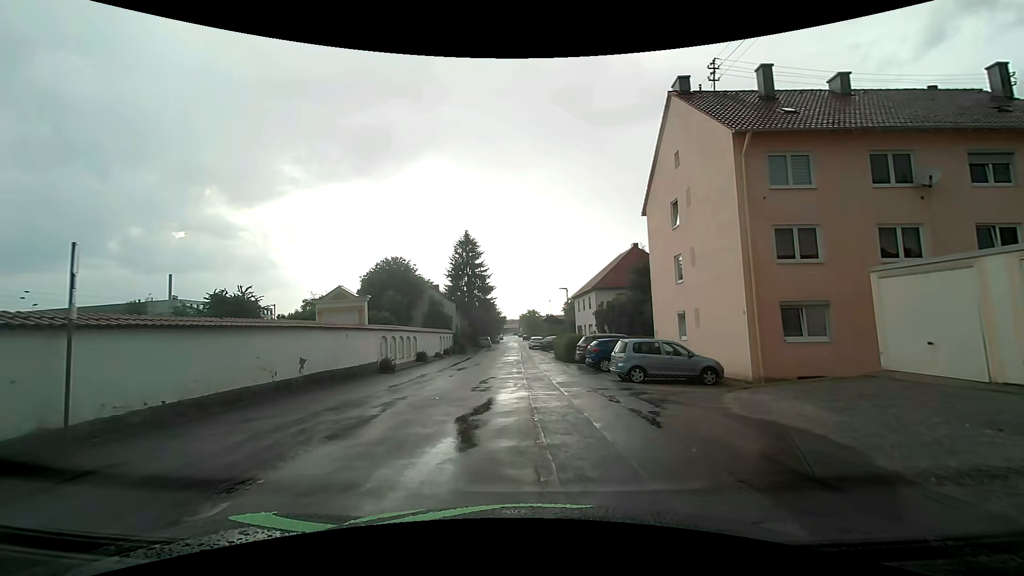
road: residential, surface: asphalt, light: Day
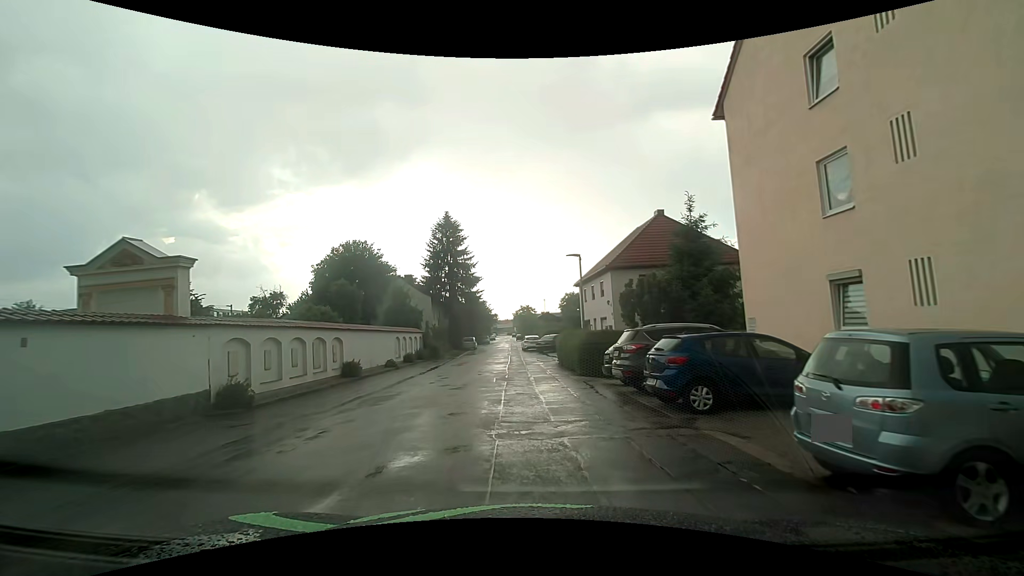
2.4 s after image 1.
(+0.2, +13.4) m; +1°
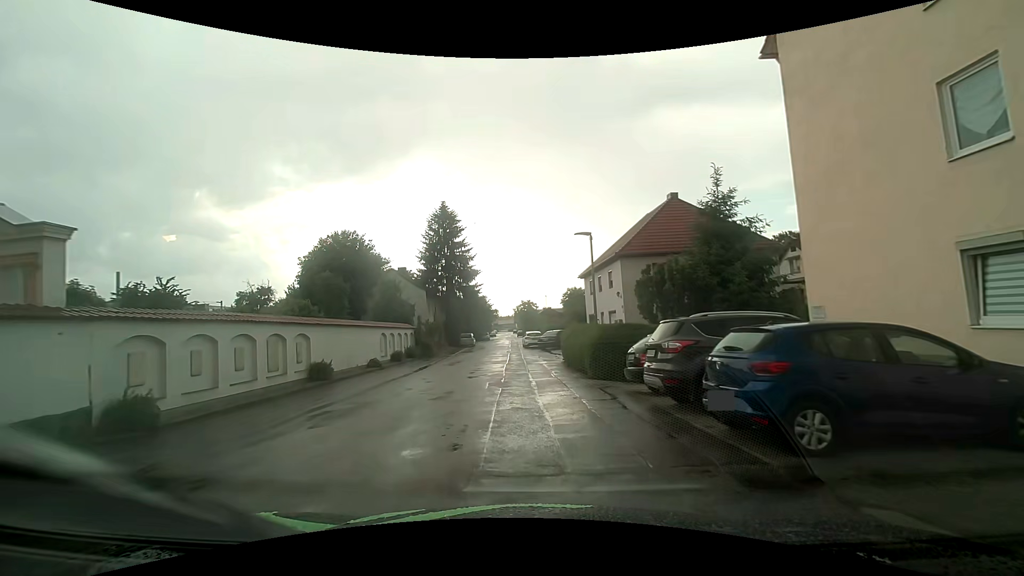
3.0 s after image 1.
(0.0, +3.6) m; -1°
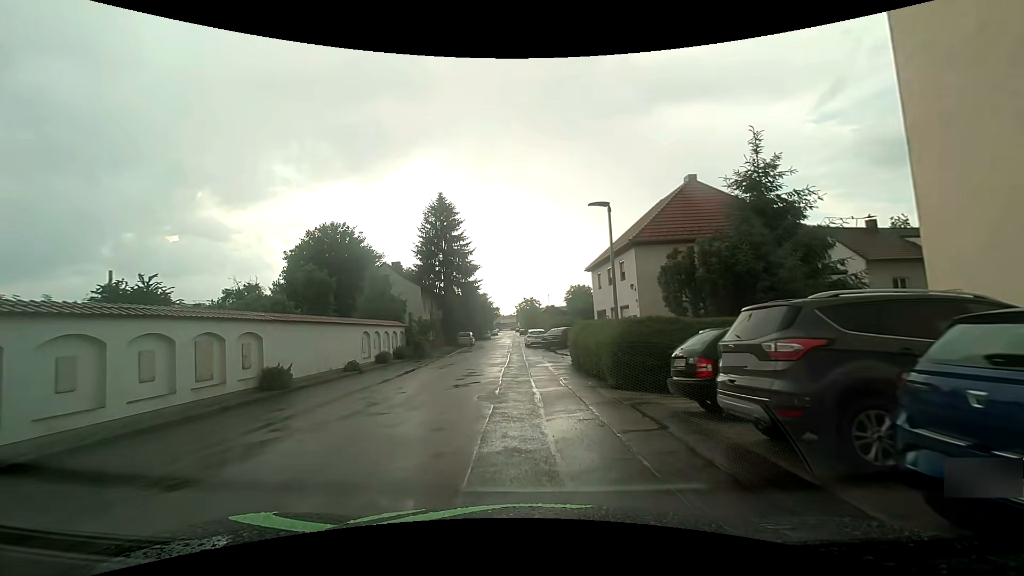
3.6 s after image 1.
(0.0, +3.7) m; 0°
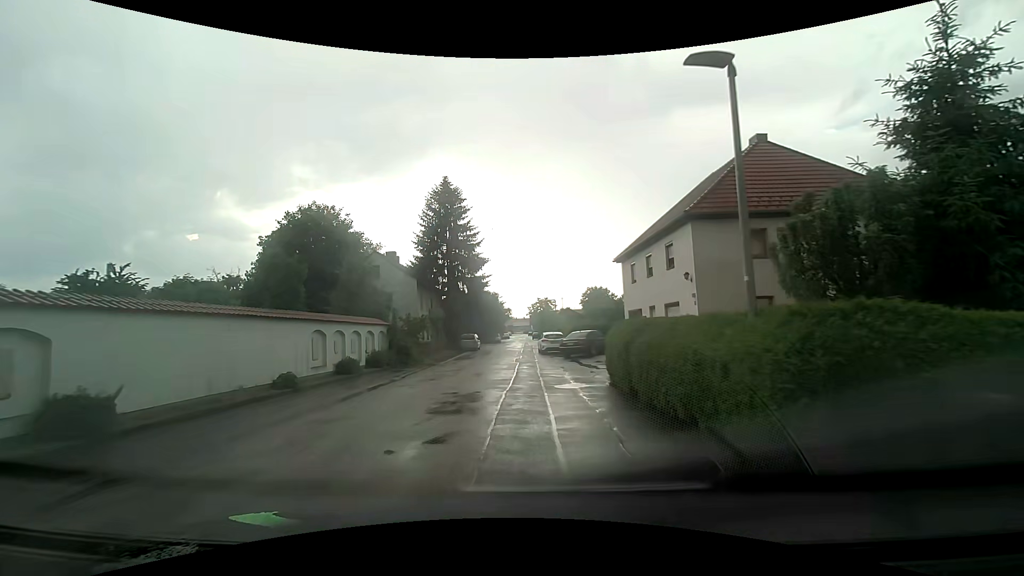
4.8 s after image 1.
(-0.1, +7.7) m; -1°
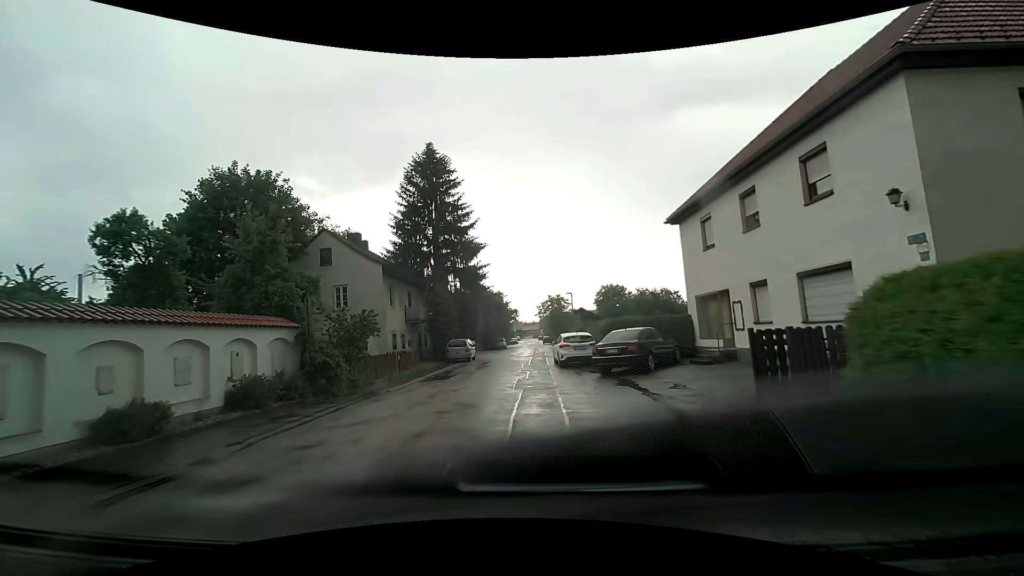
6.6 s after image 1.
(0.0, +11.9) m; 0°
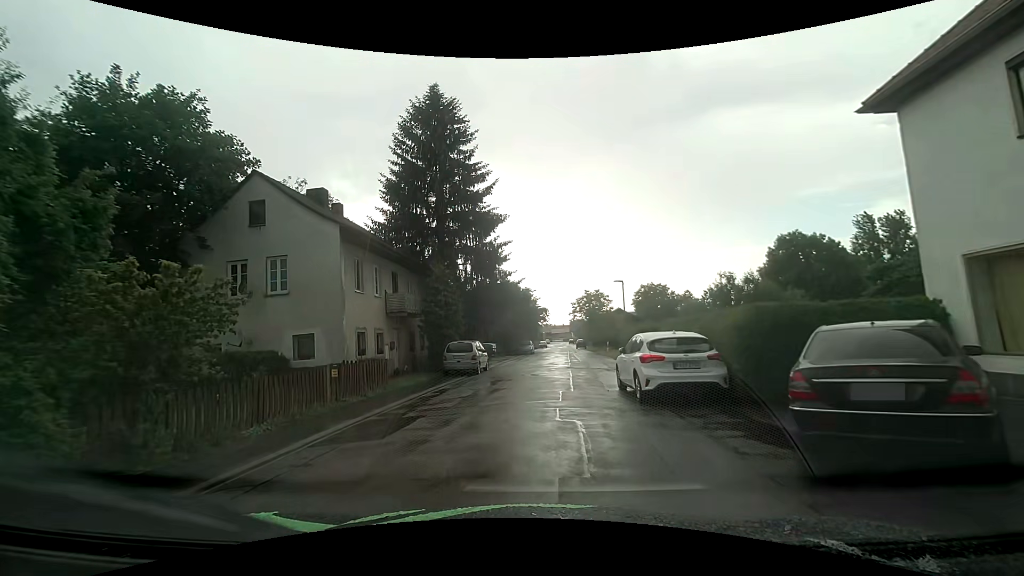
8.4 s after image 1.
(-0.4, +11.2) m; -5°
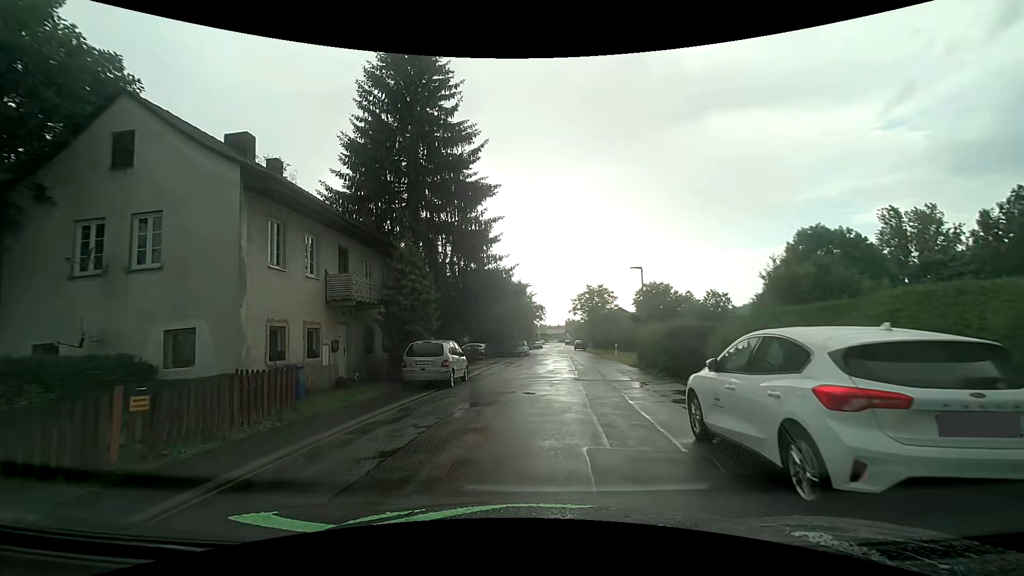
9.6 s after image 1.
(+0.1, +6.5) m; +1°
(0, +10) (+2, +20) (+3, +30) (+4, +40) (+5, +50) (+5, +60) (+5, +70) (+5, +80) (+6, +90) (+7, +100) m
